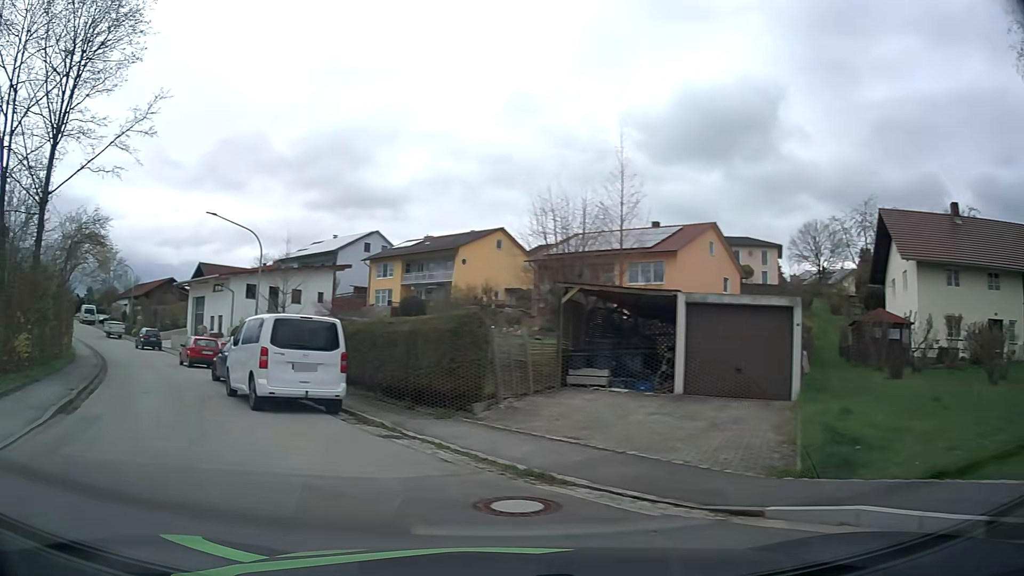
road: residential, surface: asphalt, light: Day
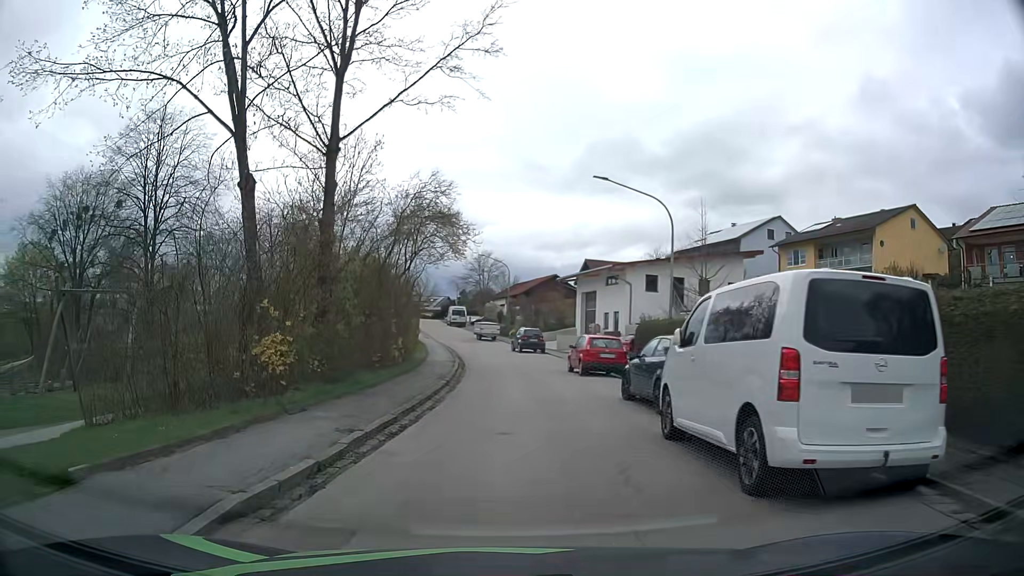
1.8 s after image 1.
(-2.9, +7.4) m; -35°
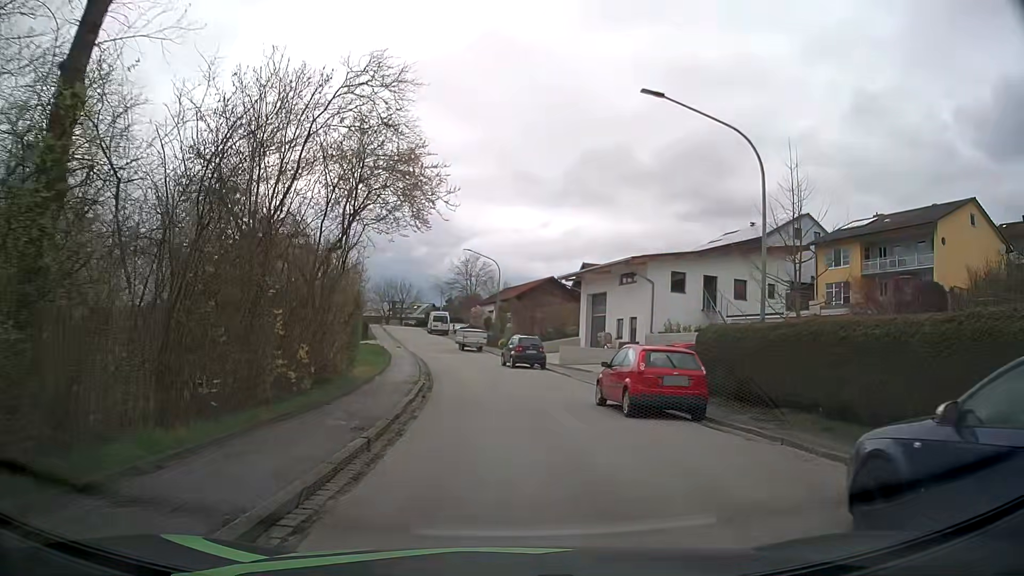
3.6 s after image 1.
(+0.1, +10.5) m; +1°
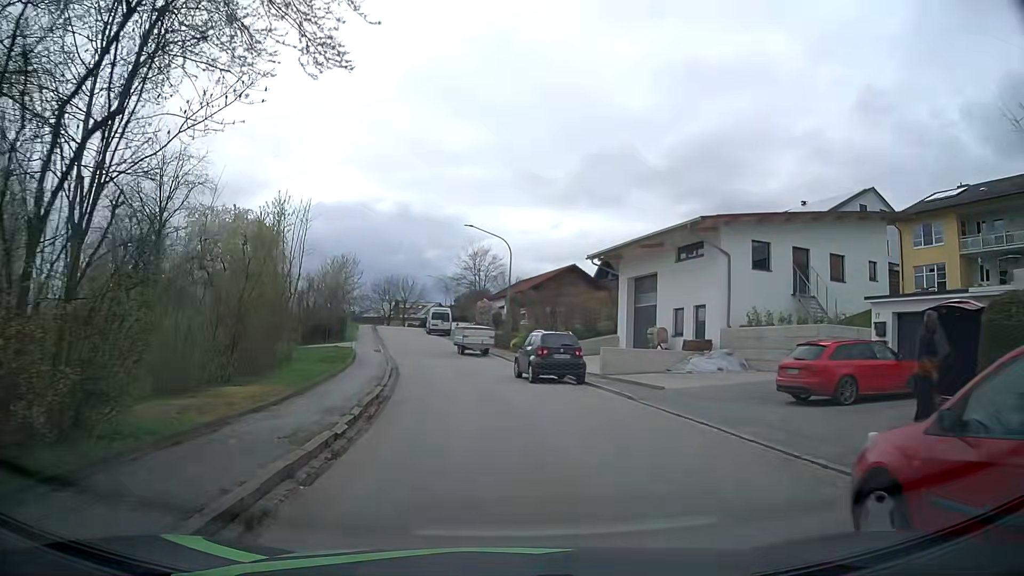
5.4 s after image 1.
(+0.2, +12.1) m; 0°
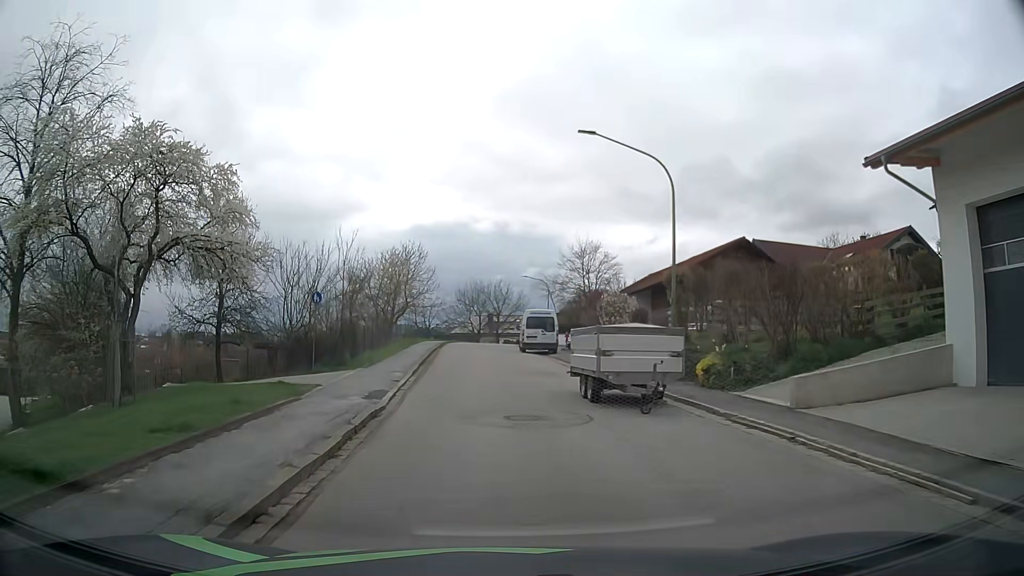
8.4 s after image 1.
(-1.8, +22.1) m; -9°
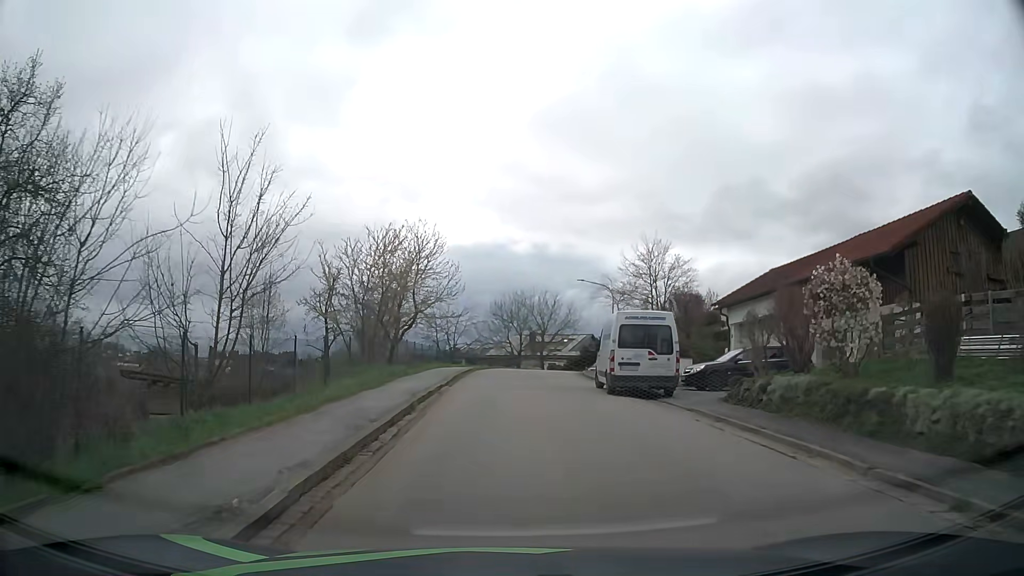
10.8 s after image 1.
(-1.0, +18.4) m; -4°
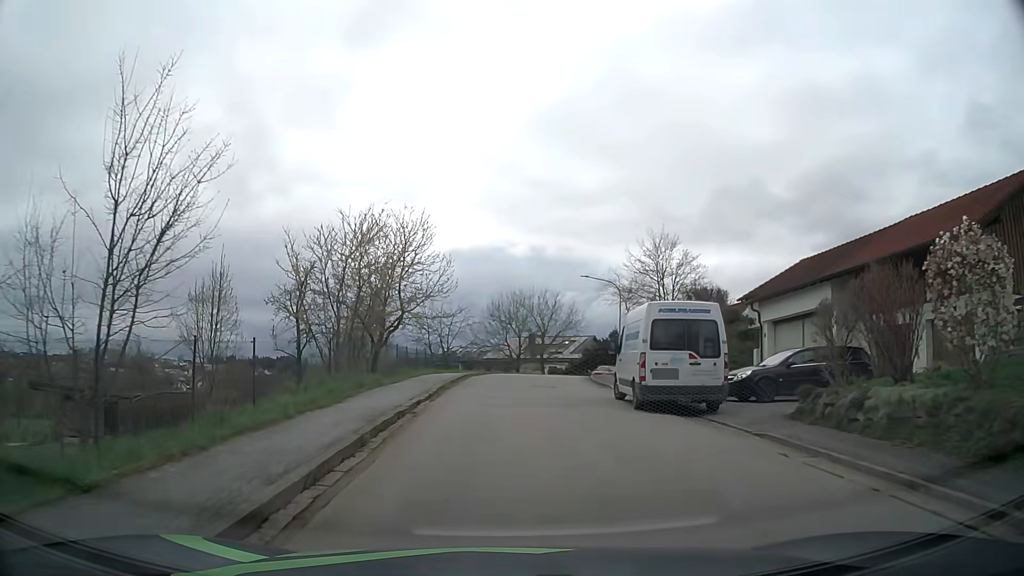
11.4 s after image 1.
(0.0, +4.5) m; 0°
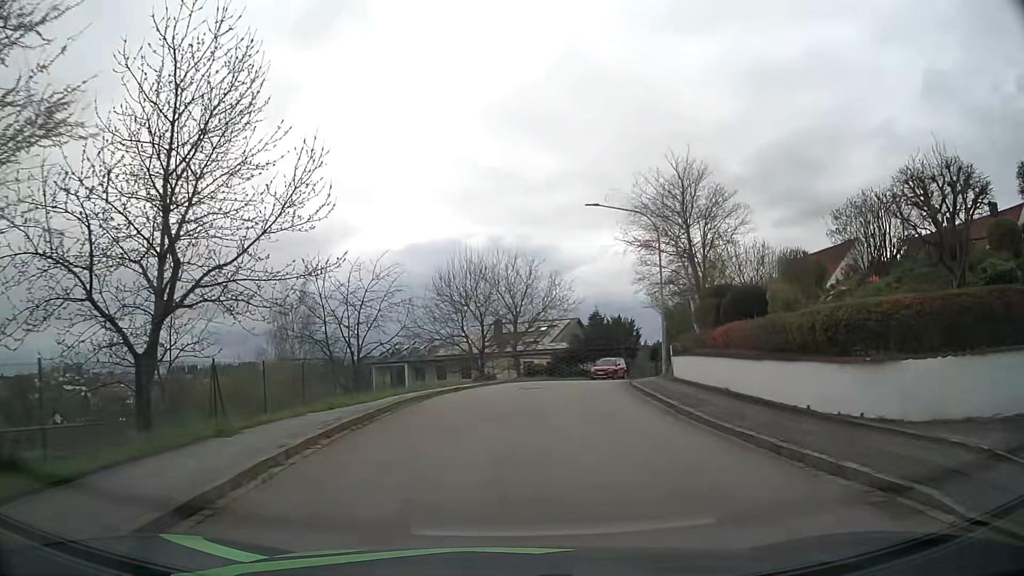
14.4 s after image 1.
(+0.3, +22.6) m; +3°
(0, +10) (+2, +20) (+3, +30) (+6, +39) (+10, +49) (+15, +57) (+20, +66) (+26, +73) (+34, +80) (+42, +86) m
